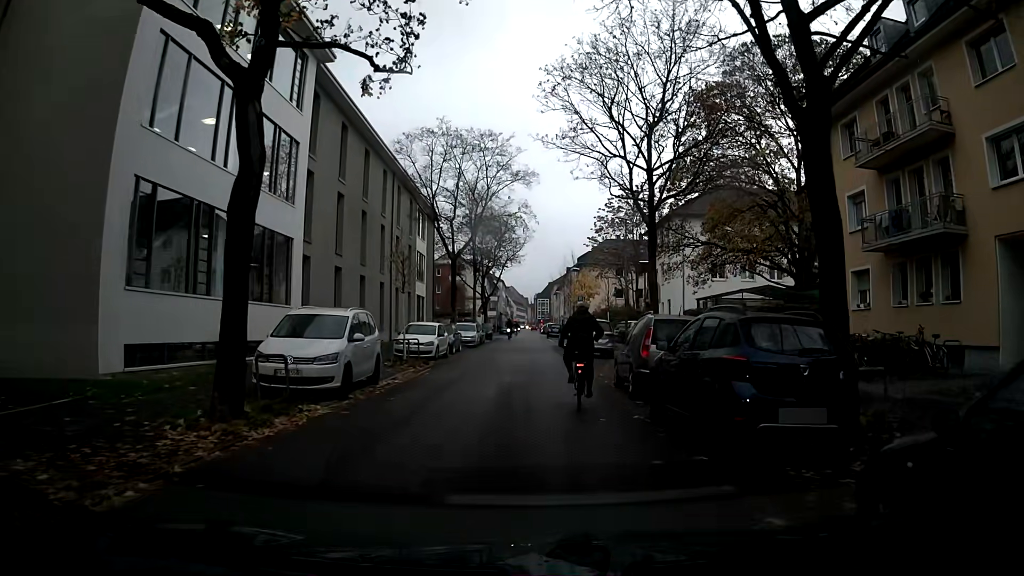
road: residential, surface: asphalt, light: Day
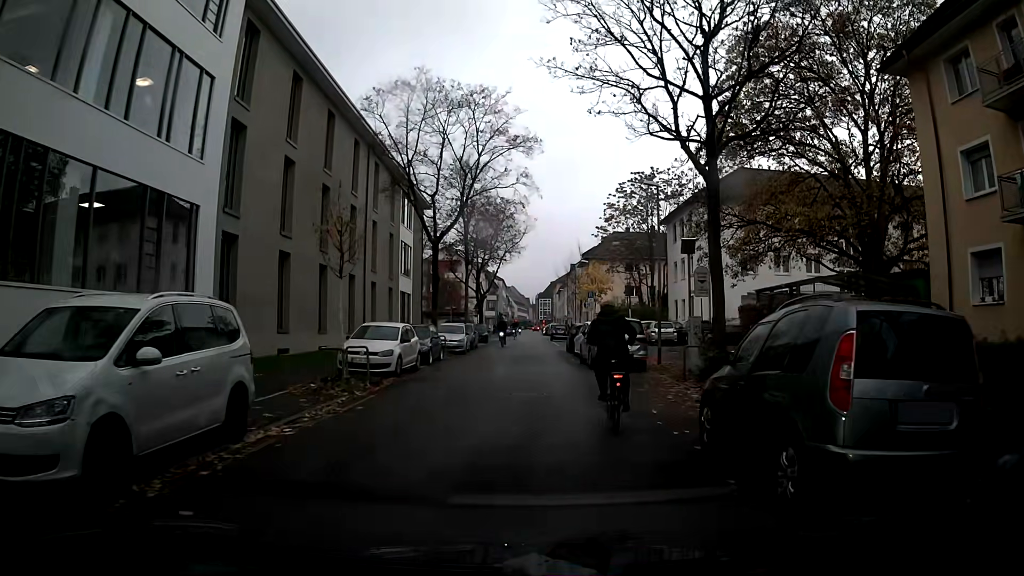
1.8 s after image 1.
(0.0, +7.7) m; +1°
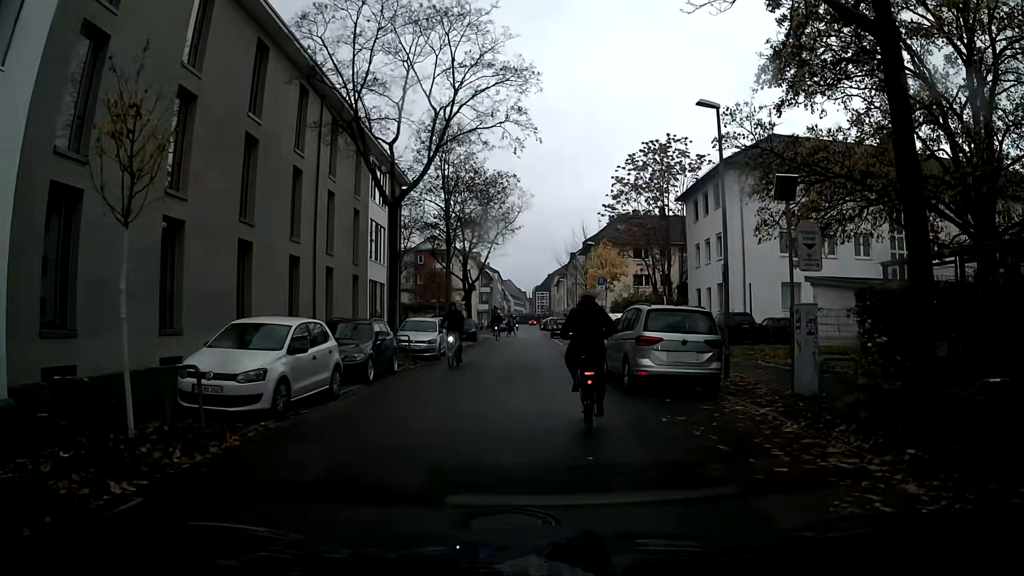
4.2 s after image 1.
(0.0, +8.5) m; +1°
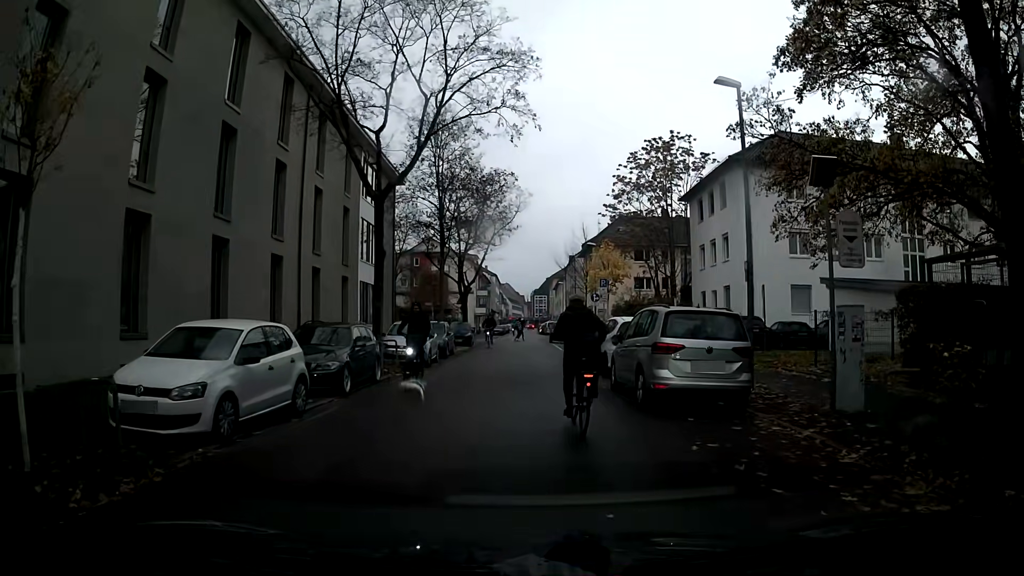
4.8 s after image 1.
(0.0, +1.8) m; 0°
